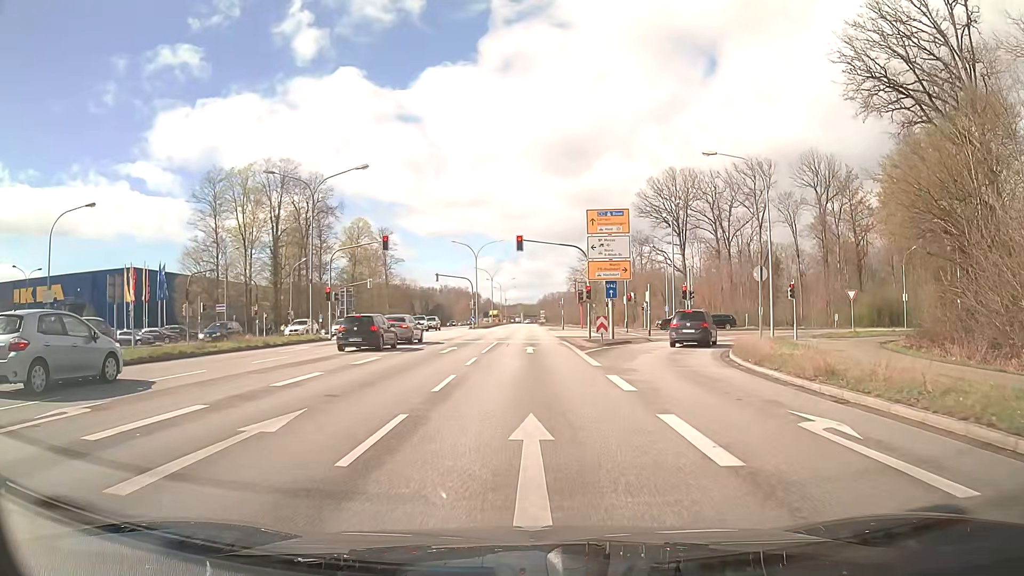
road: primary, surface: asphalt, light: Day
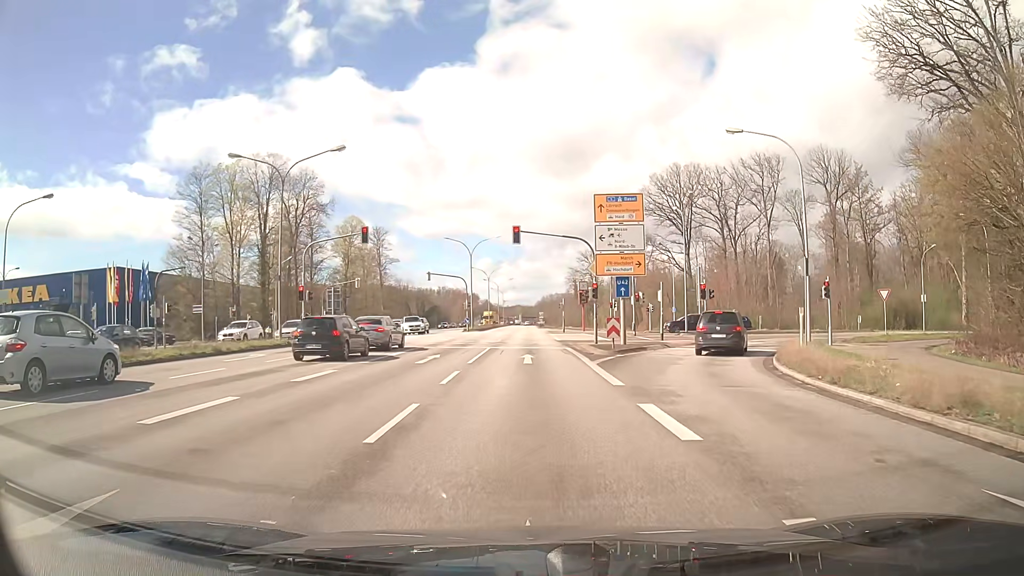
(0.0, +4.7) m; 0°
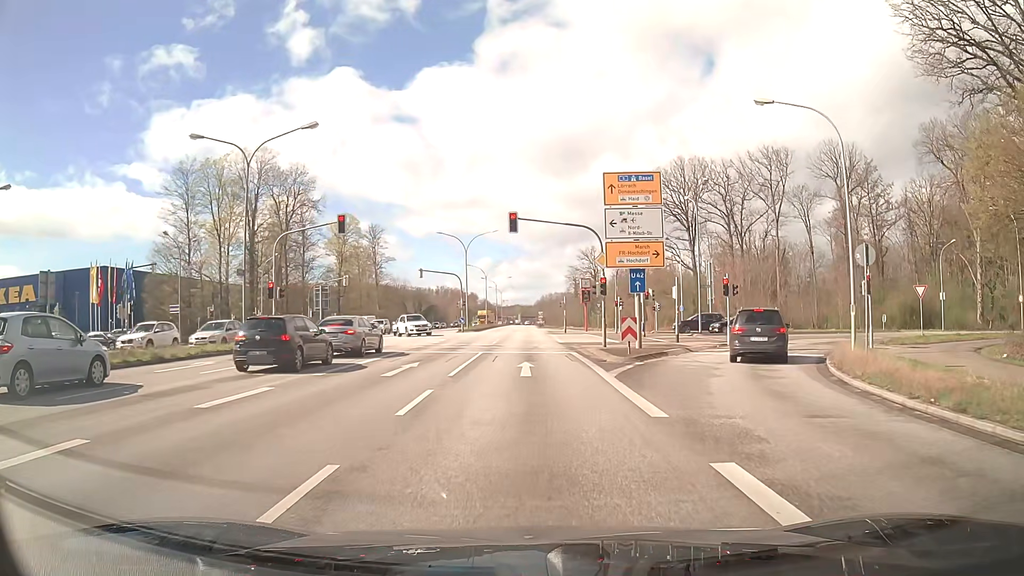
(0.0, +4.3) m; 0°
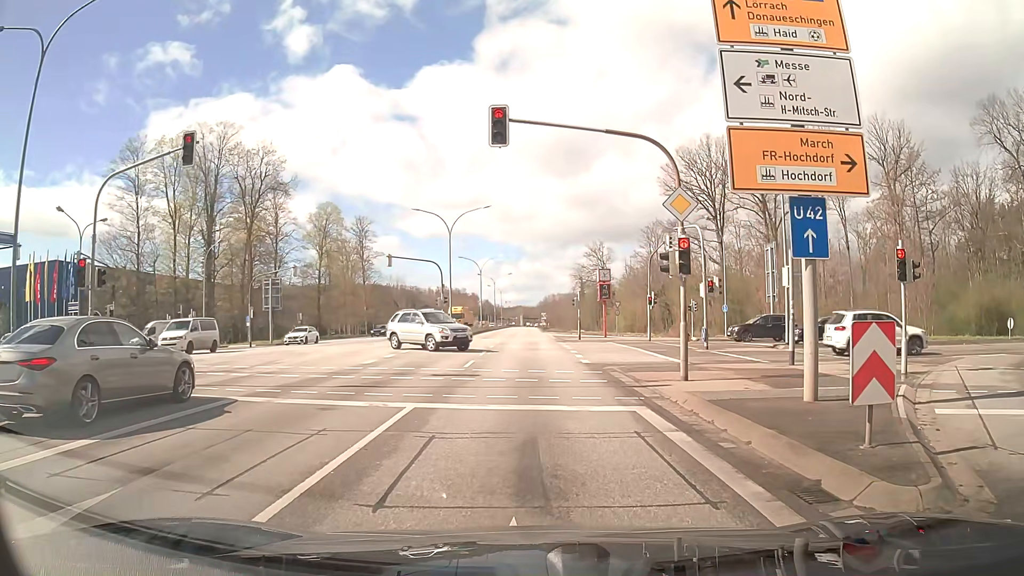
(0.0, +15.2) m; 0°
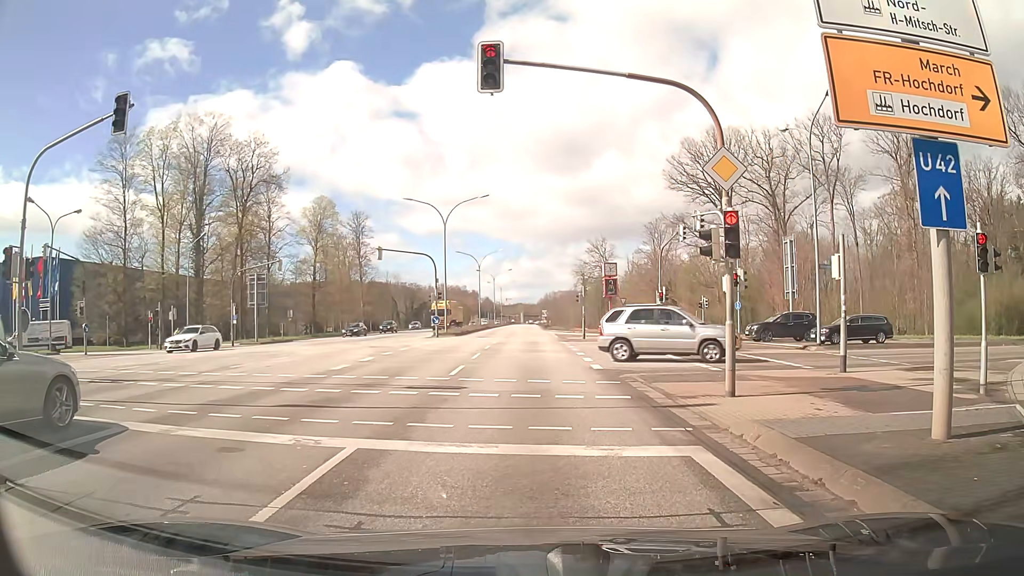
(0.0, +3.3) m; -1°
